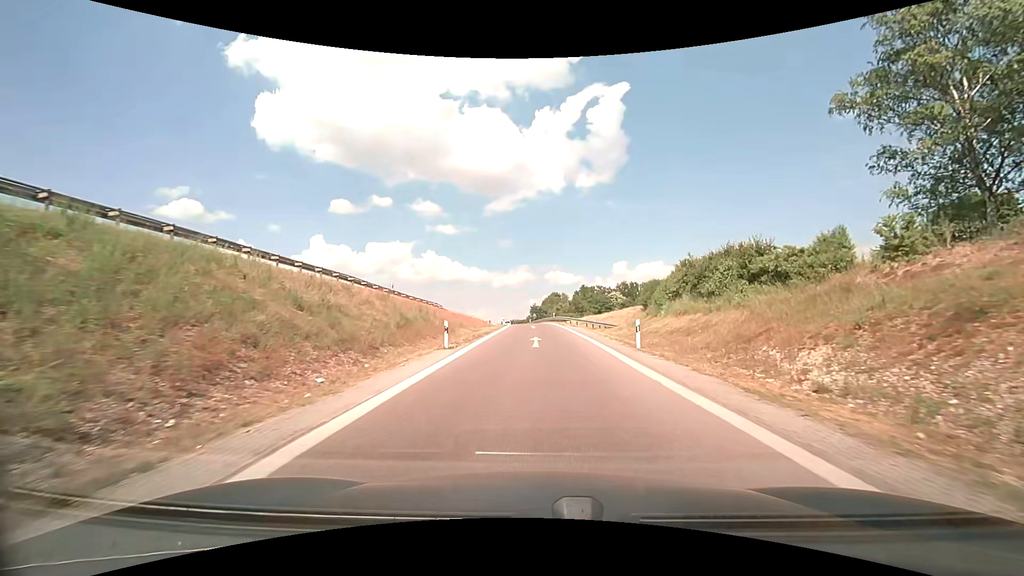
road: motorway_link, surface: asphalt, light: Day
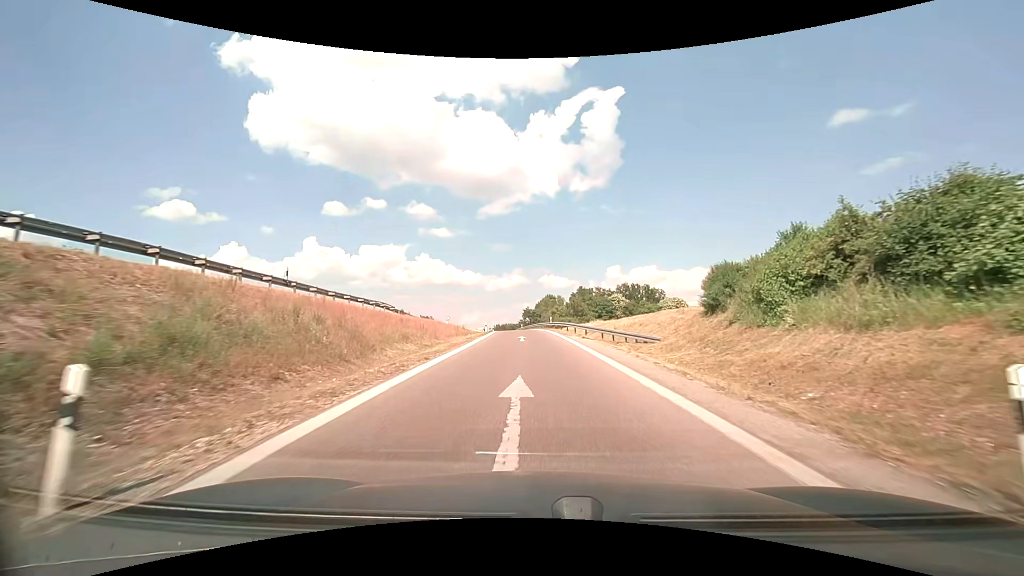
(+0.1, +15.3) m; +1°
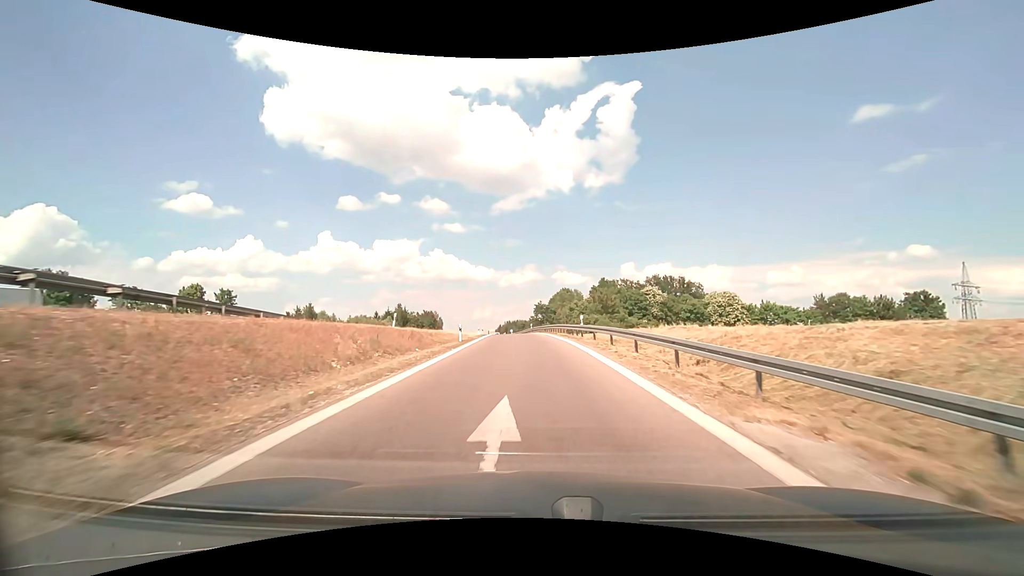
(-0.3, +25.6) m; -1°
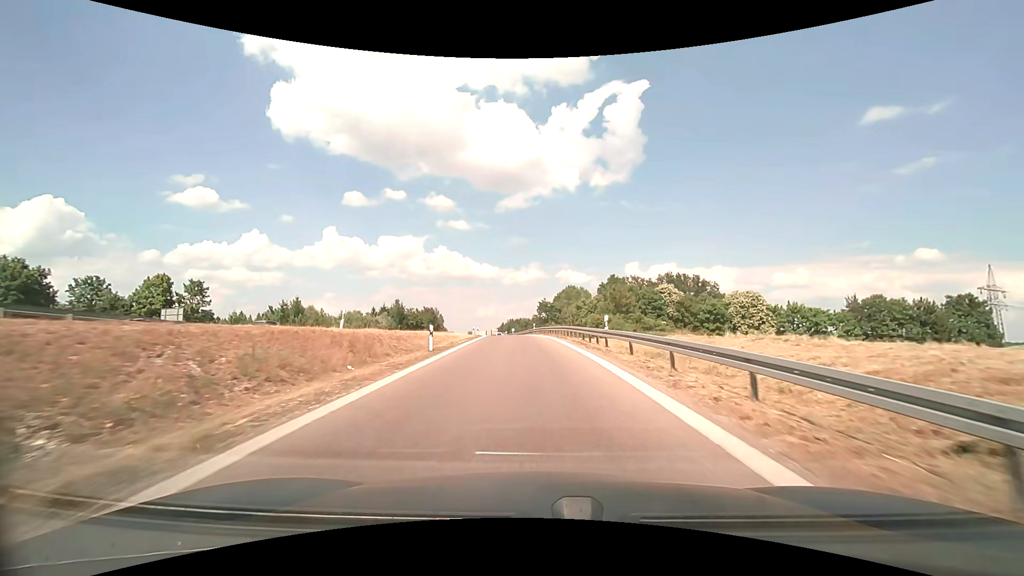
(0.0, +9.0) m; 0°
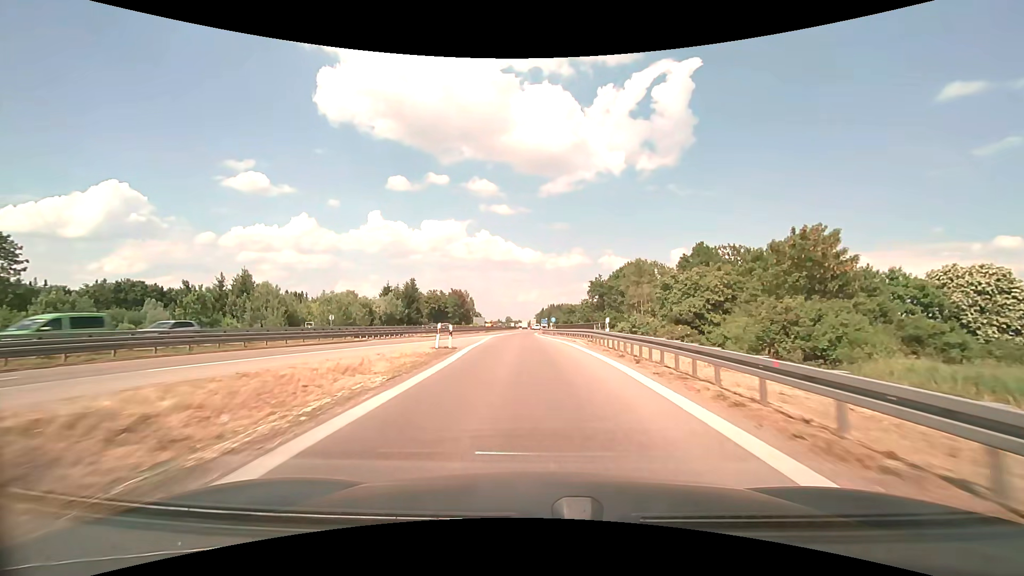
(-1.4, +38.1) m; -4°
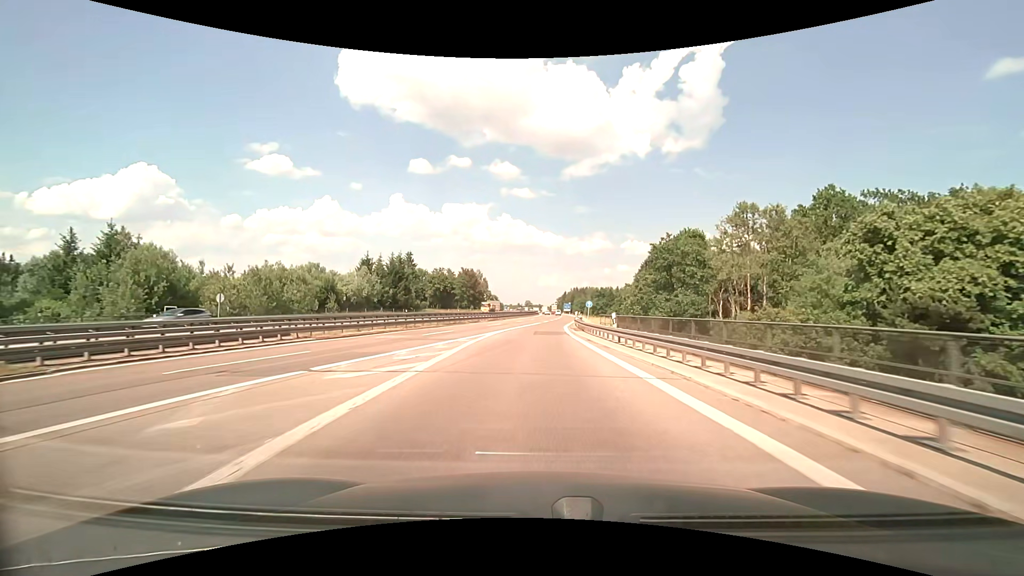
(-0.9, +30.3) m; -3°
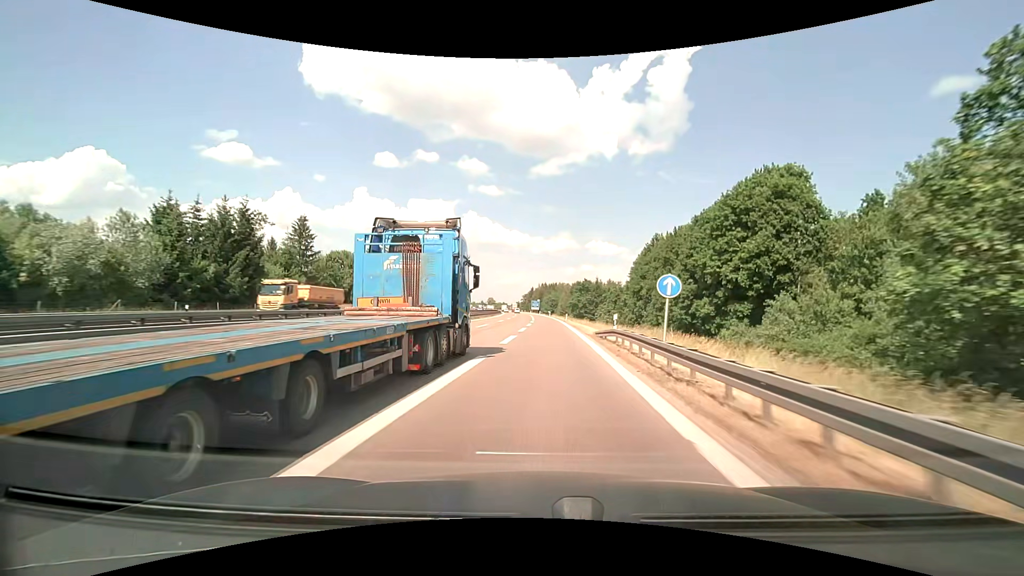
(+0.6, +44.9) m; +4°
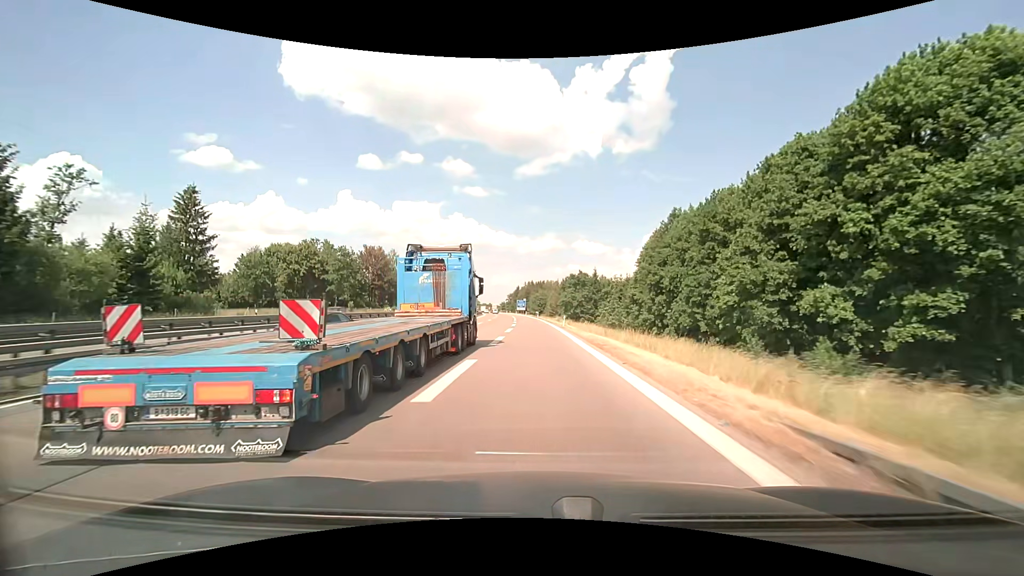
(+0.6, +24.4) m; +2°
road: motorway
(0, +10) (0, +20) (0, +30) (0, +40) (-1, +50) (-1, +60) (-1, +70) (-2, +80) (-2, +90) (-2, +100) m
